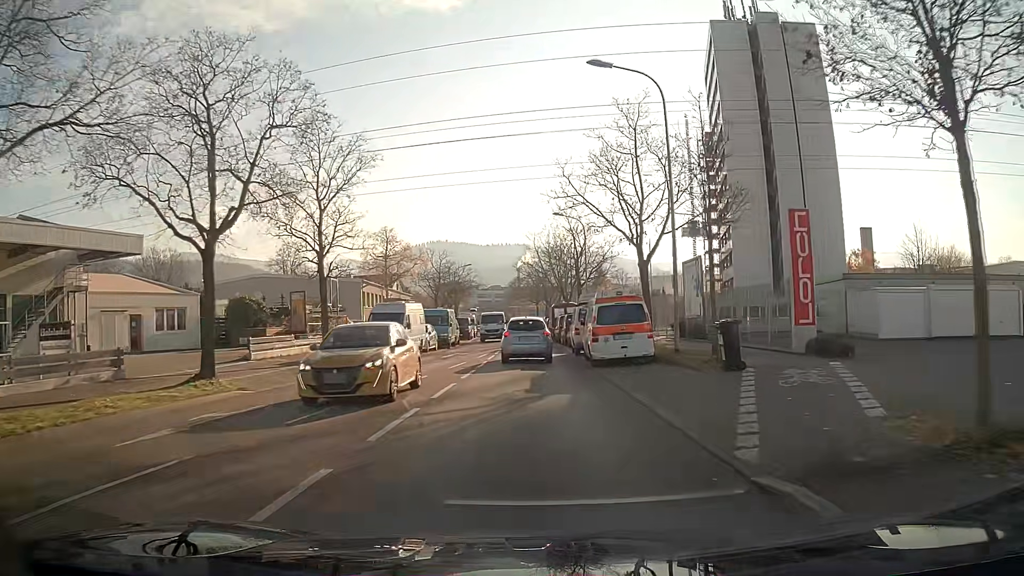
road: secondary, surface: asphalt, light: Day
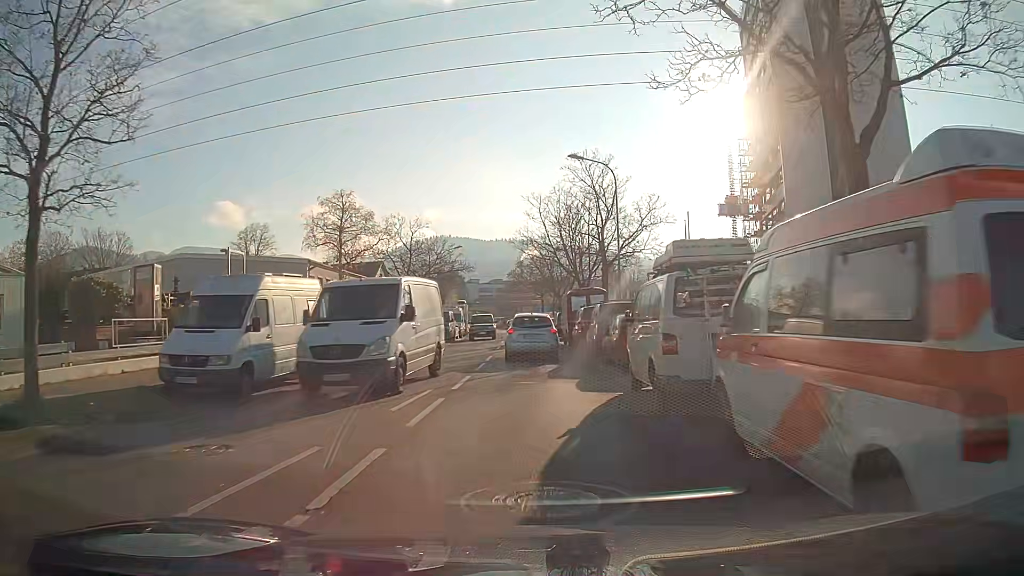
(-0.1, +17.2) m; -1°
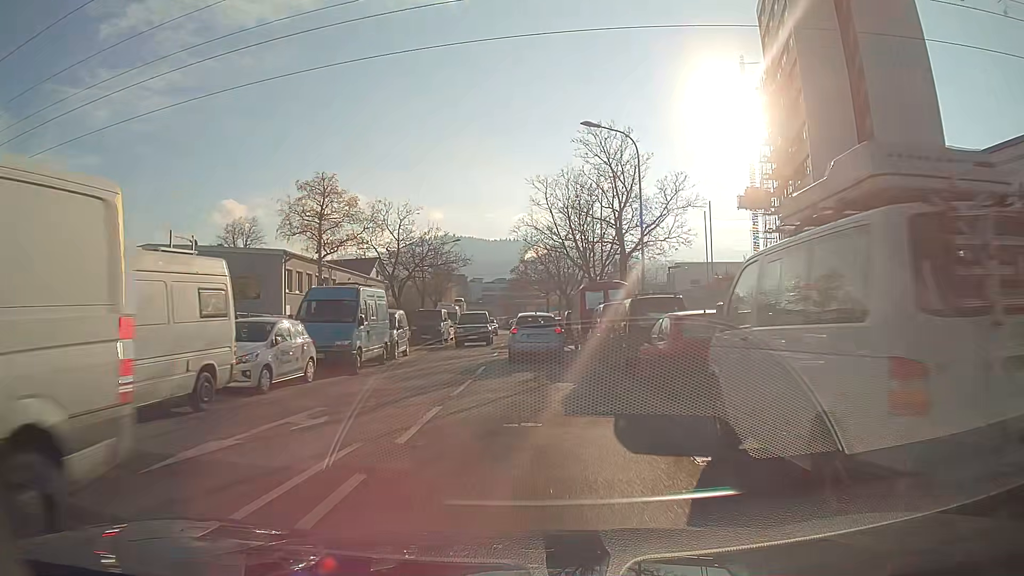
(0.0, +5.9) m; 0°
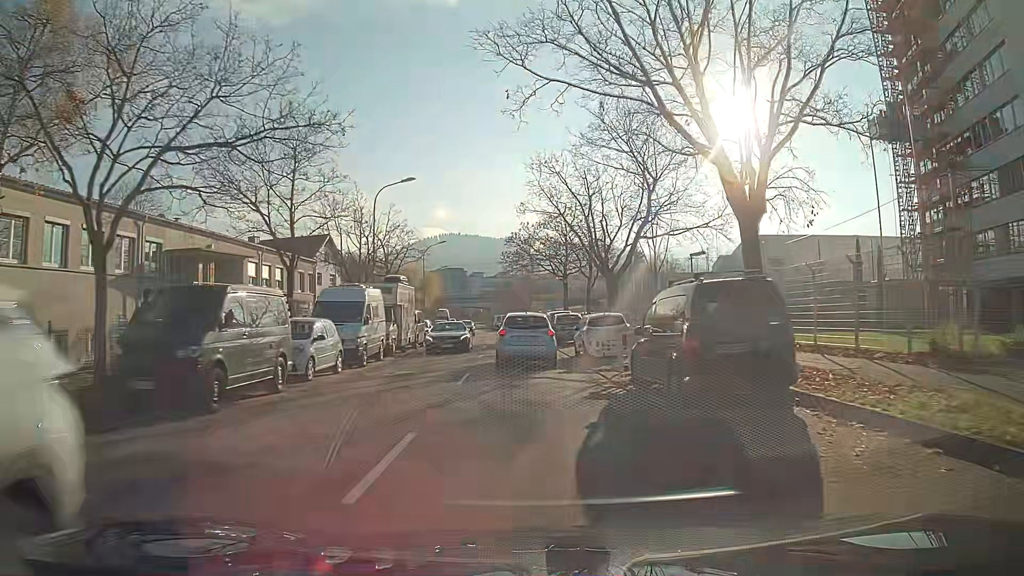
(-0.1, +29.6) m; -1°
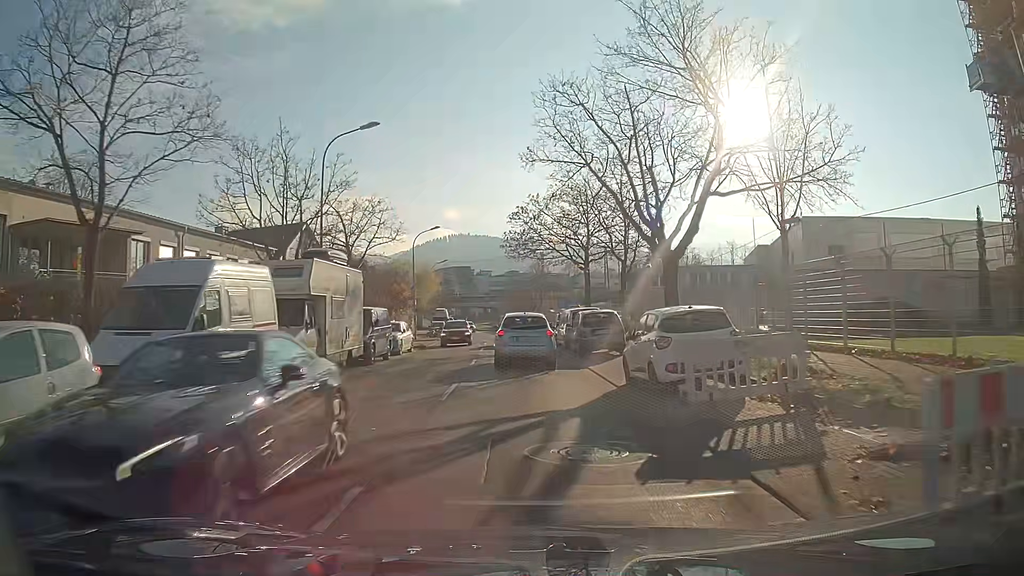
(-0.1, +11.5) m; -1°
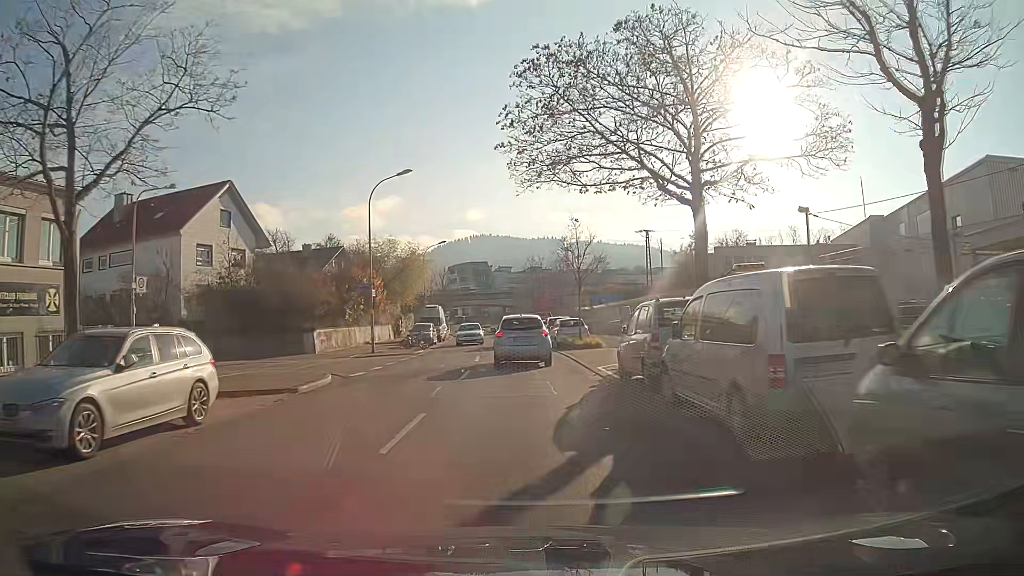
(-0.4, +22.5) m; -2°
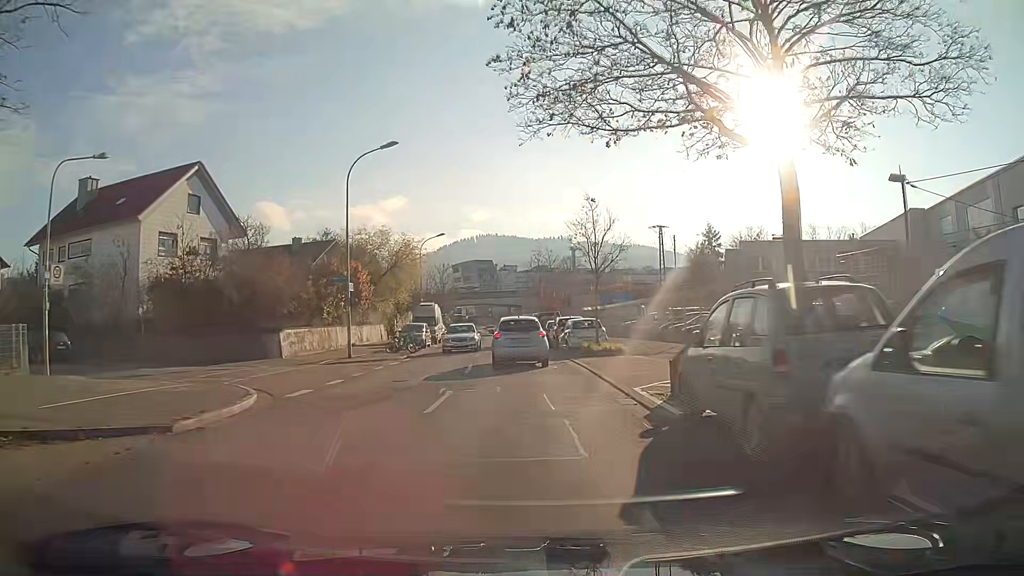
(0.0, +5.7) m; -1°
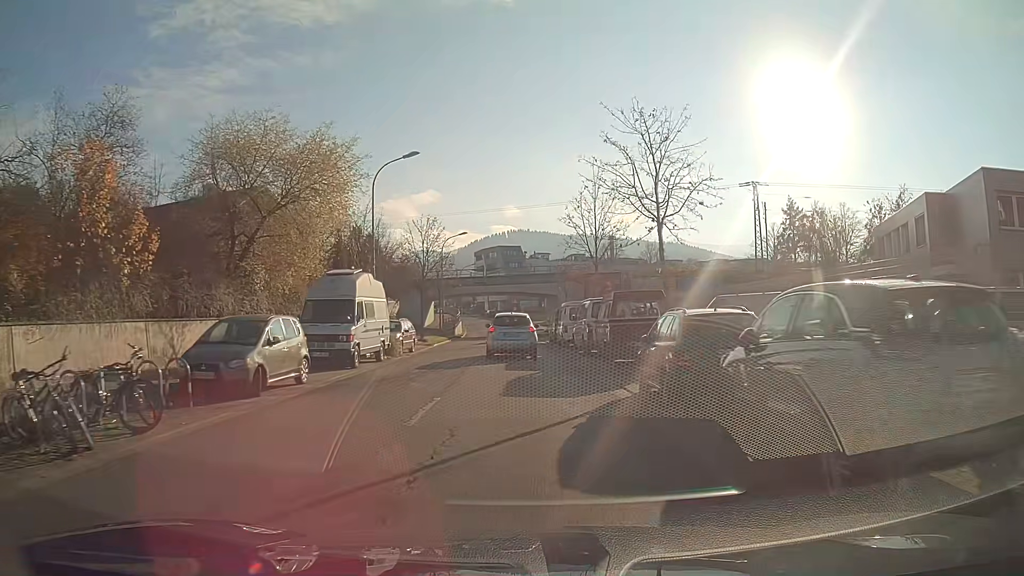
(-0.7, +28.9) m; -3°
(0, +10) (0, +20) (0, +30) (-1, +40) (-1, +50) (-2, +60) (-2, +70) (-3, +80) (-4, +90) (-5, +100) m
